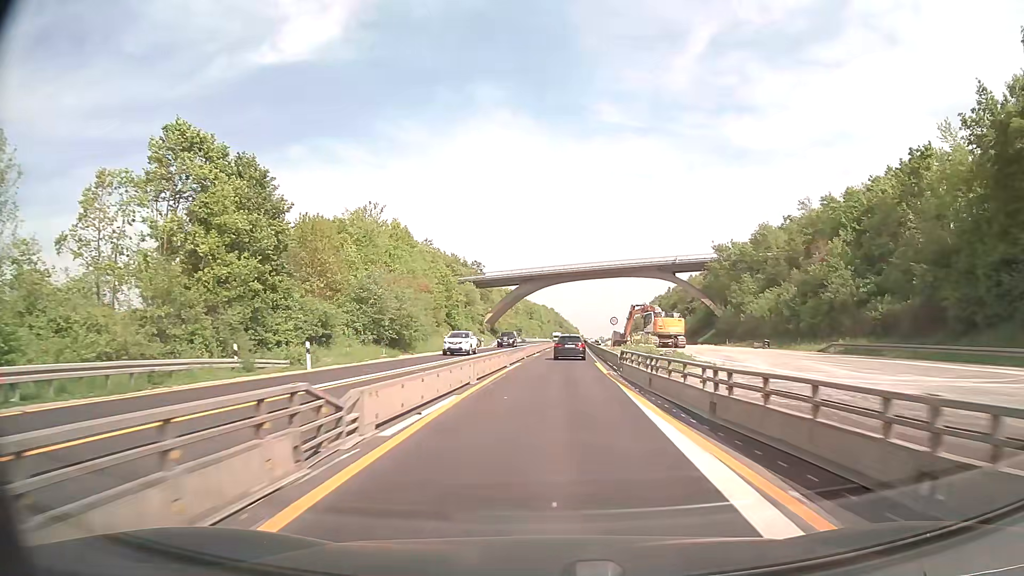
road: motorway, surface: concrete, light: Day
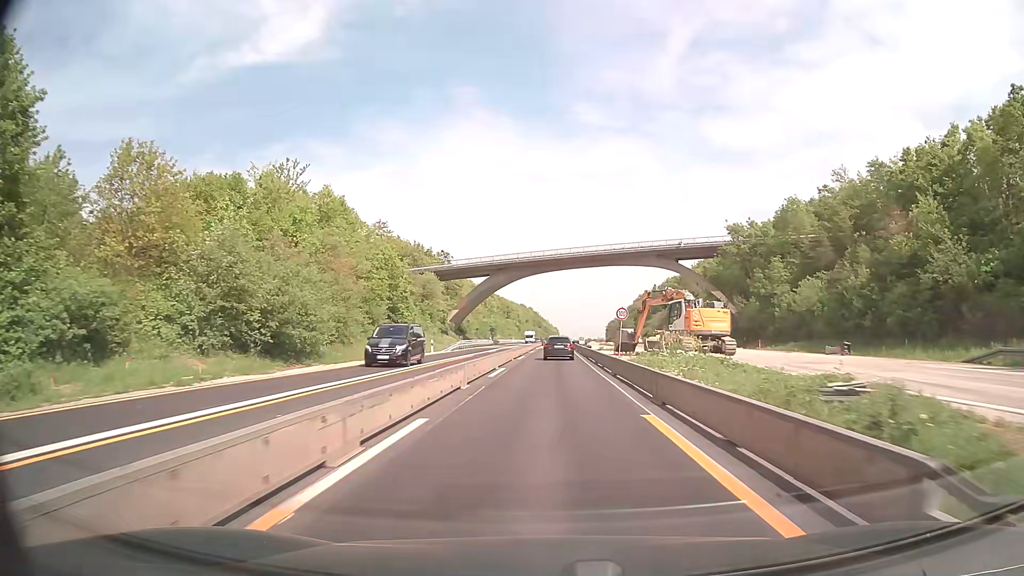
(+0.4, +21.4) m; +2°
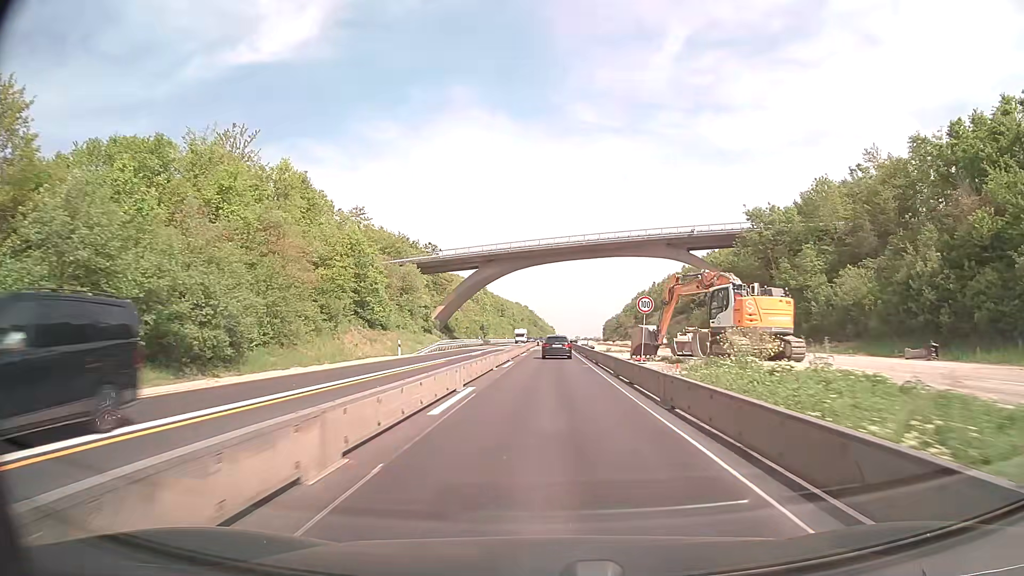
(+0.1, +11.0) m; +1°
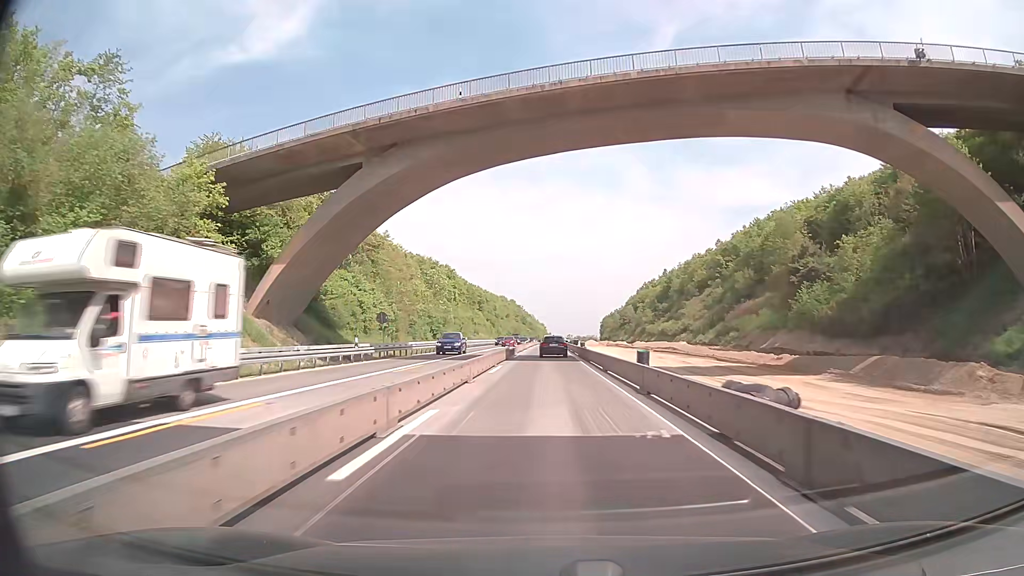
(+0.6, +57.7) m; +1°
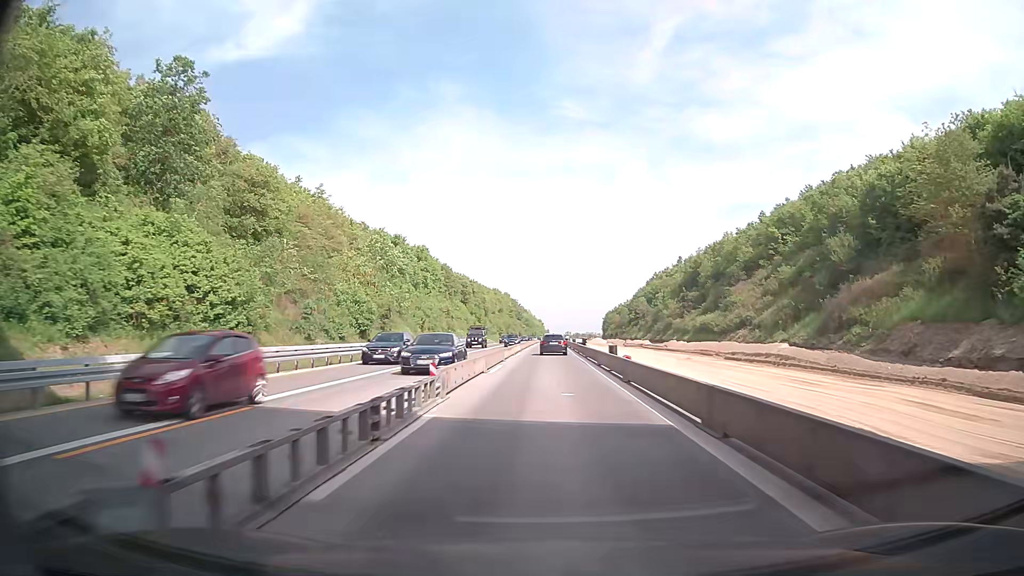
(-0.1, +36.7) m; 0°
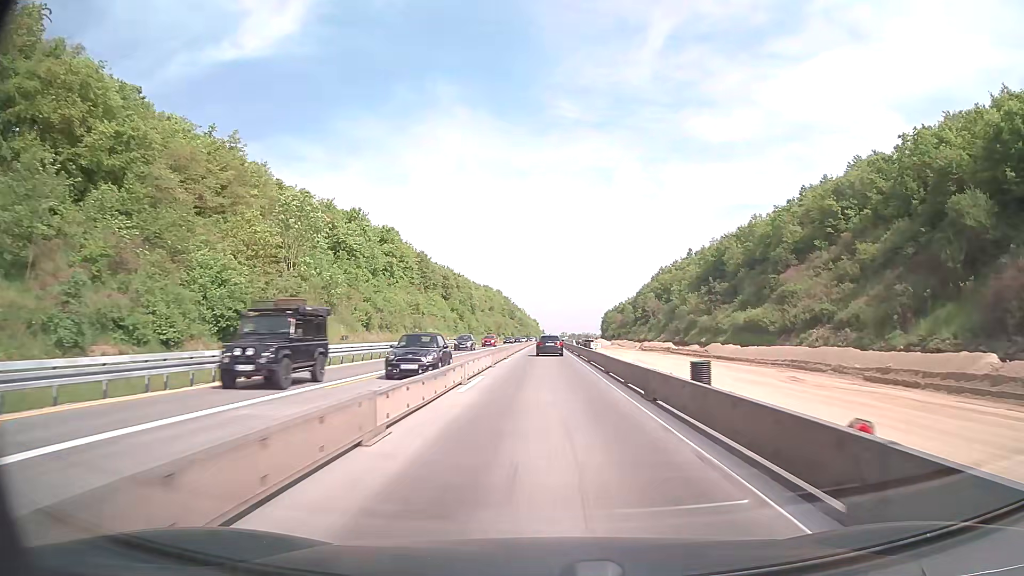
(+0.1, +25.2) m; 0°
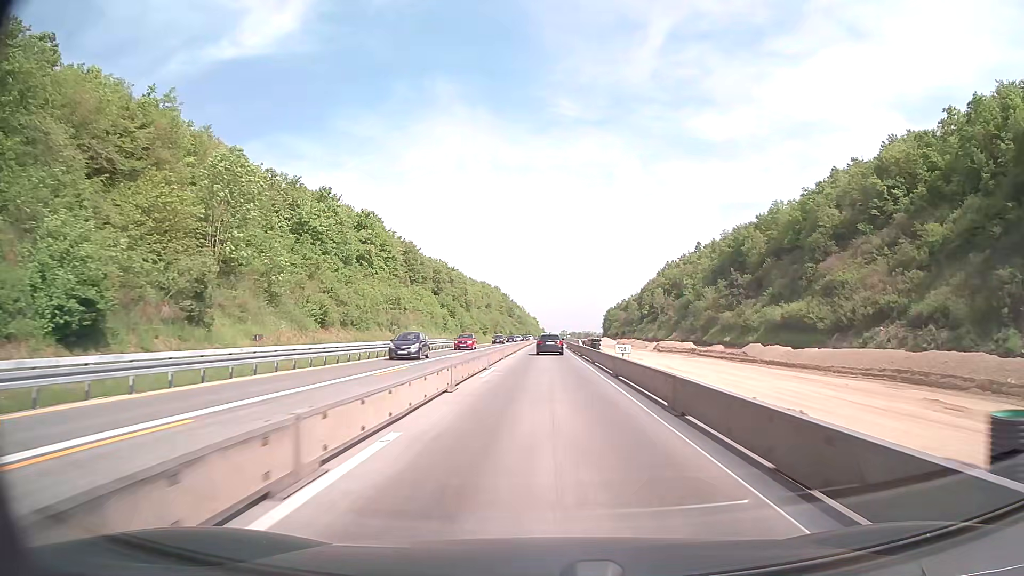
(0.0, +12.8) m; 0°
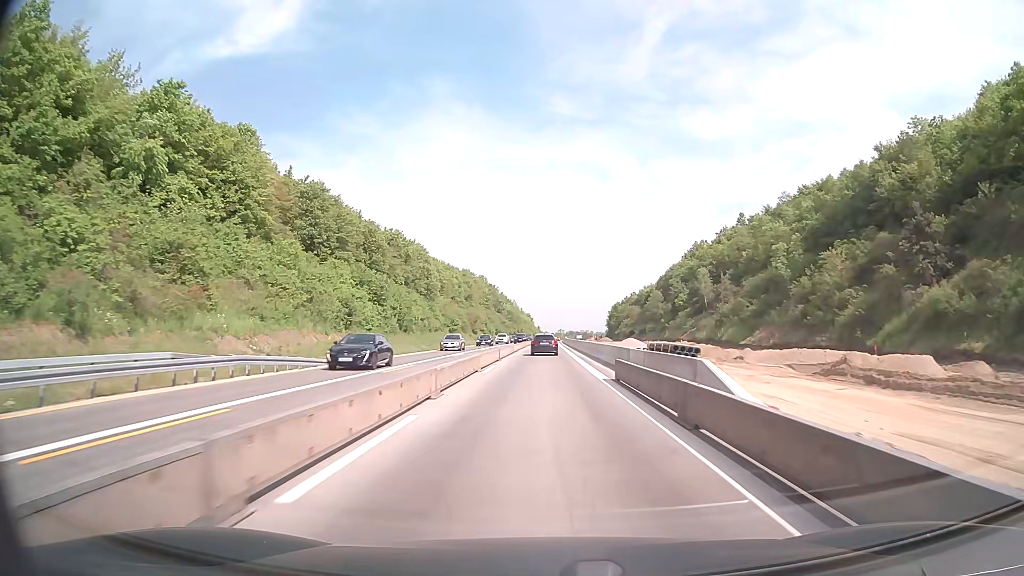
(+0.2, +51.8) m; 0°
(0, +10) (0, +20) (0, +30) (0, +40) (0, +50) (0, +60) (0, +70) (0, +80) (0, +90) (0, +100) m
